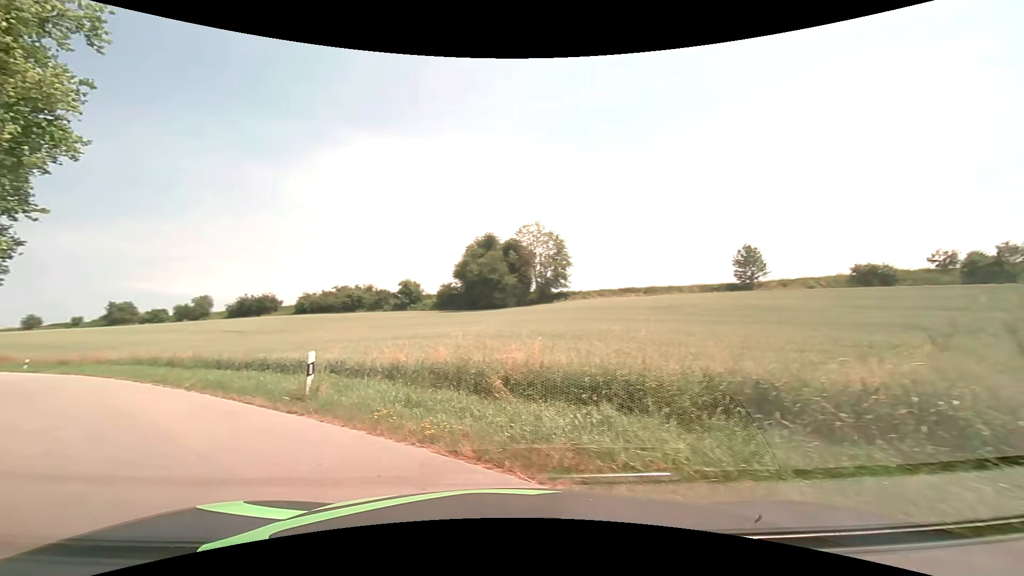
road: residential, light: Day
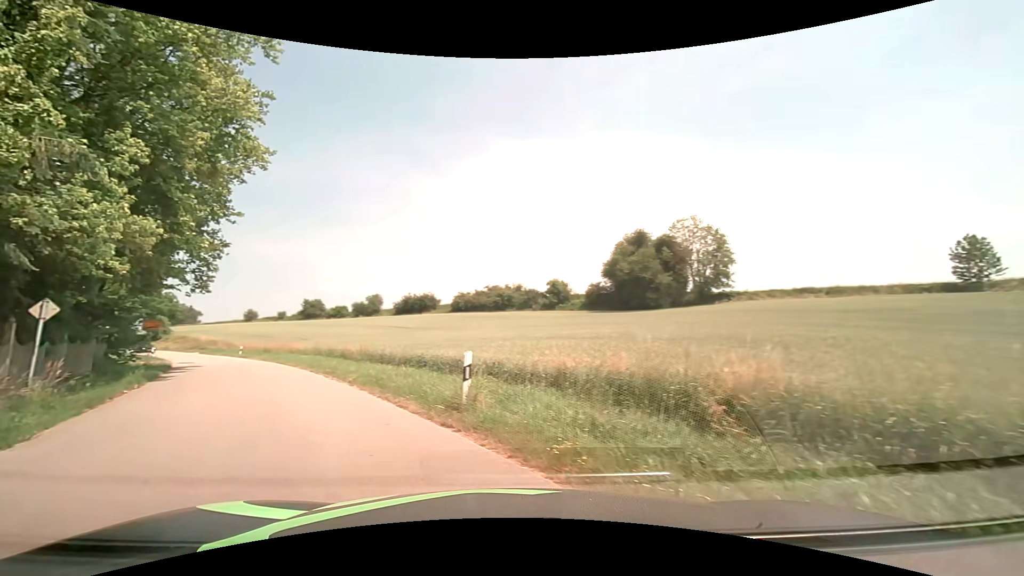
(-0.4, +2.5) m; -17°
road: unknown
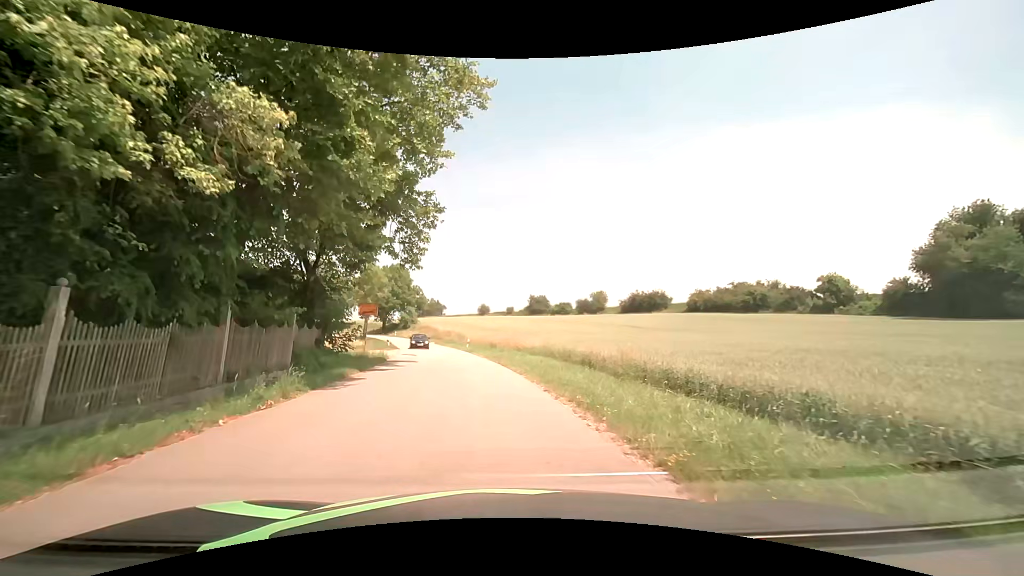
(-3.7, +10.5) m; -25°
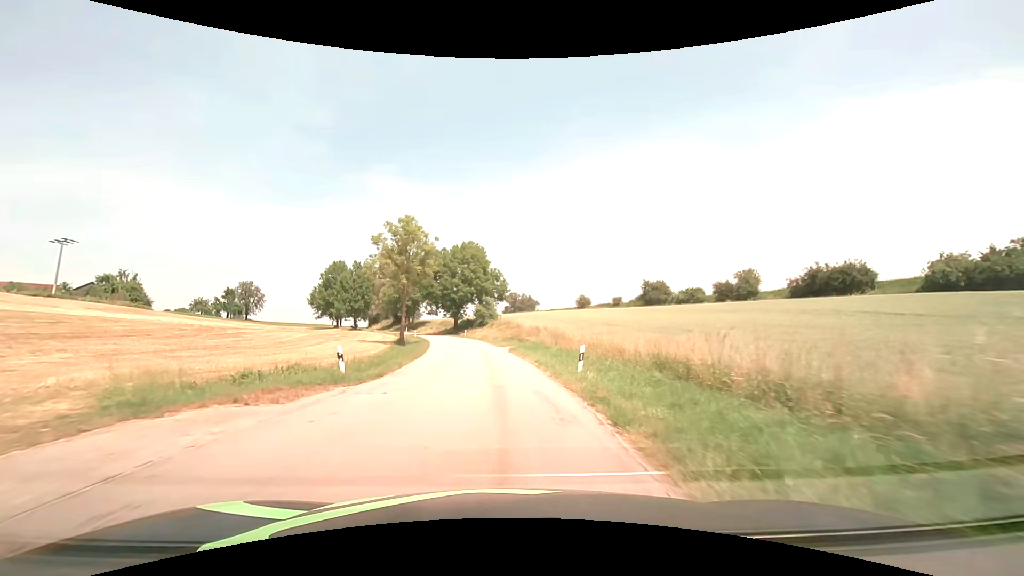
(-2.9, +32.5) m; -11°
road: tertiary
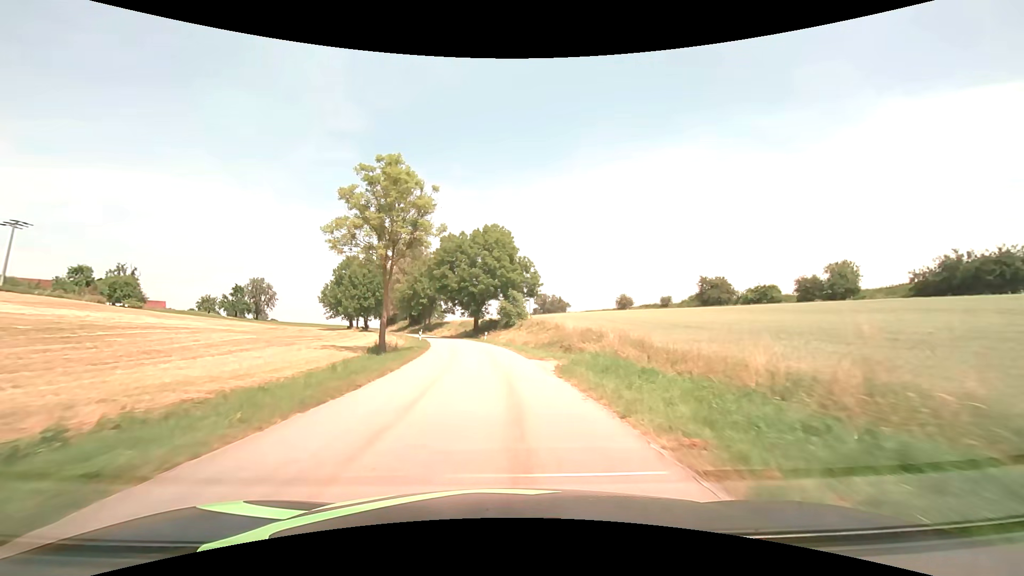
(-0.6, +17.4) m; -3°
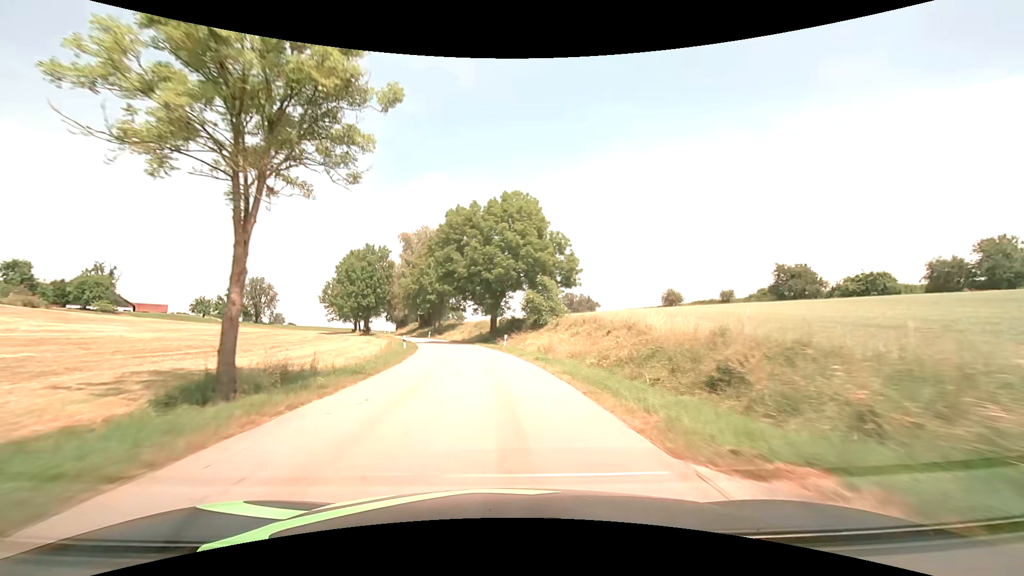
(-0.4, +19.3) m; -2°
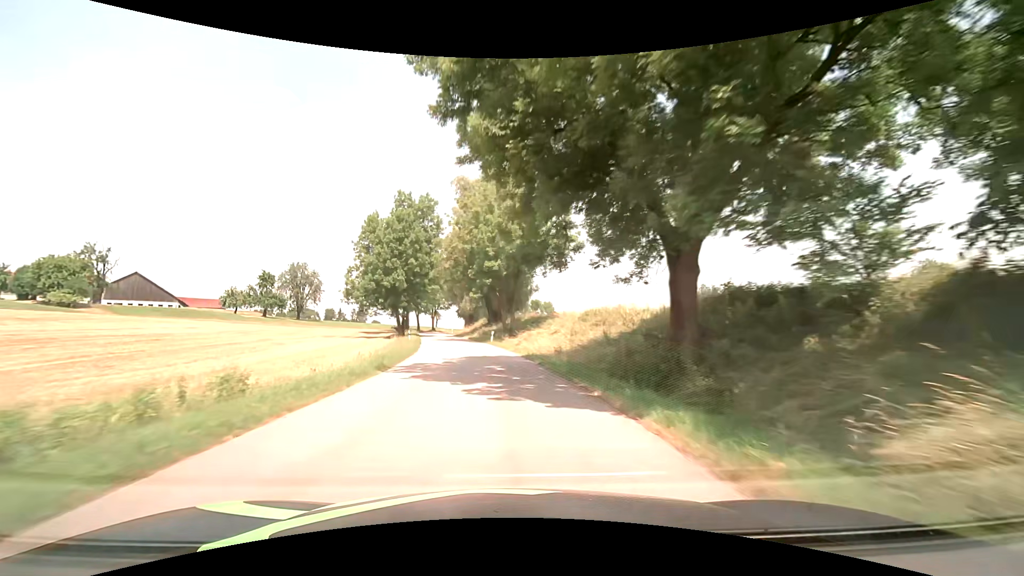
(-3.6, +41.6) m; -11°
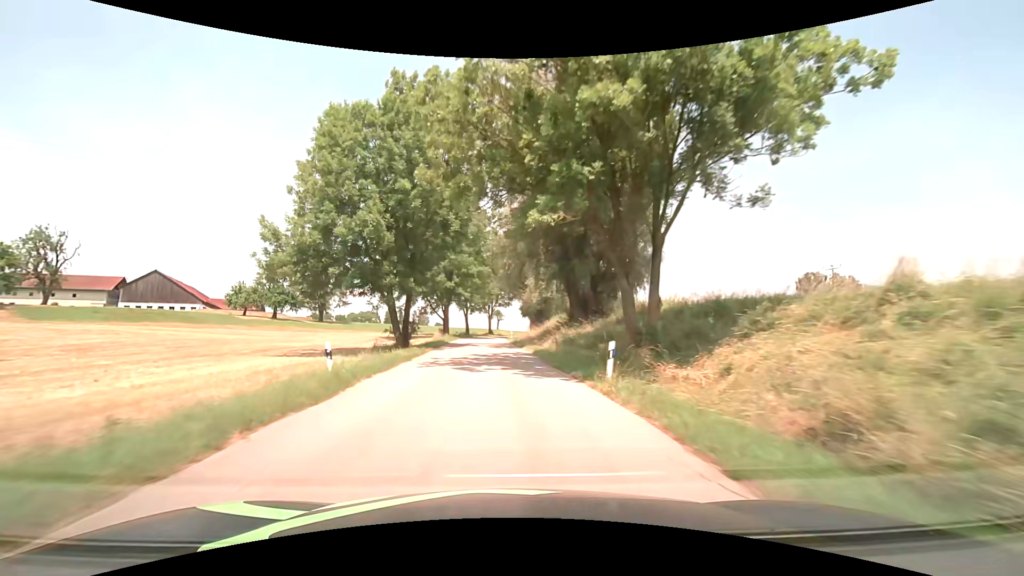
(-1.9, +31.6) m; -8°
(0, +10) (0, +20) (-1, +30) (-1, +40) (-2, +50) (-2, +60) (-2, +70) (-2, +80) (-1, +90) (+1, +100) m
